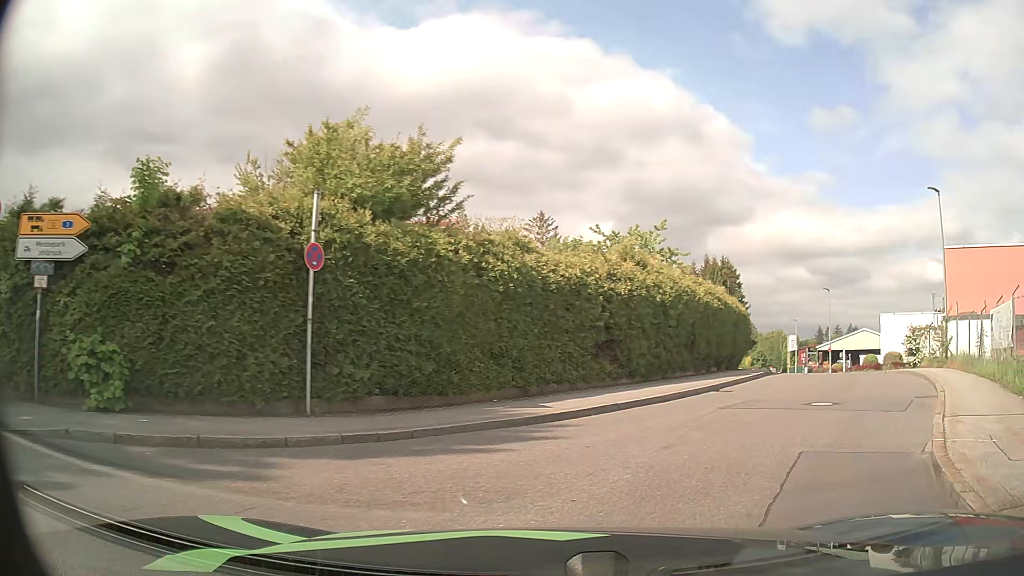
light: Day
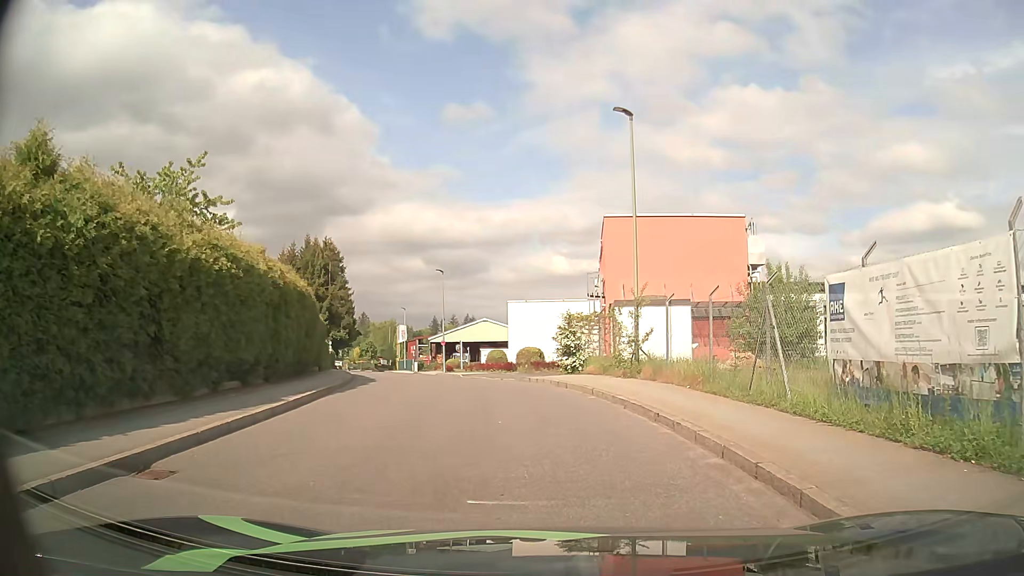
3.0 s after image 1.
(+4.0, +10.8) m; +34°
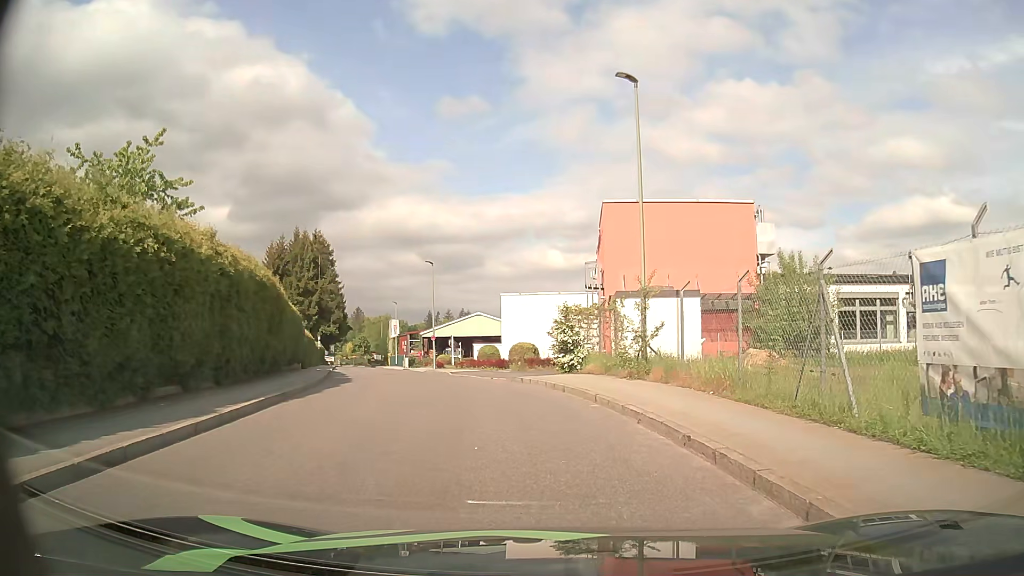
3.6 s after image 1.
(0.0, +2.6) m; 0°
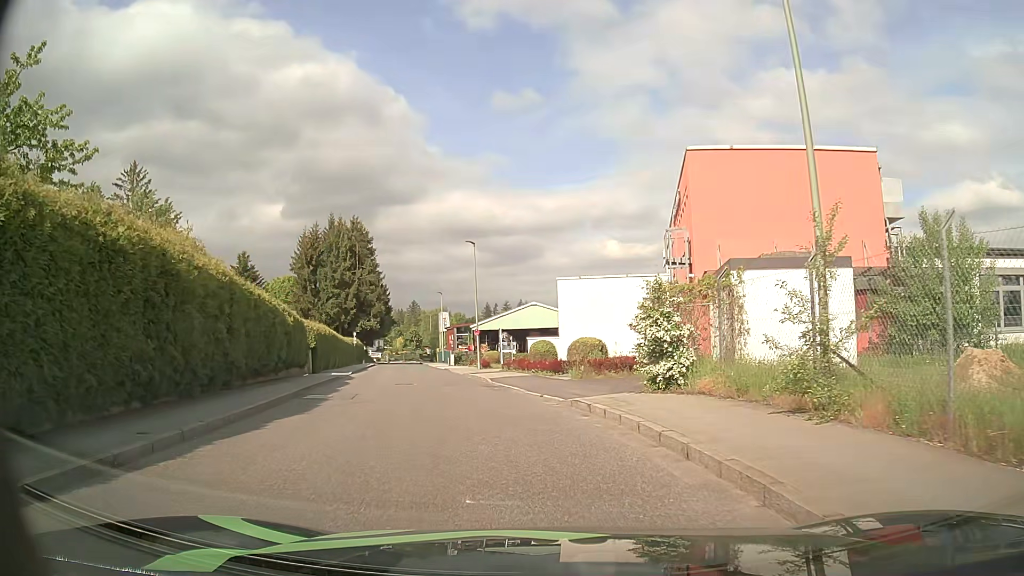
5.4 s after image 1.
(-0.3, +8.7) m; -5°
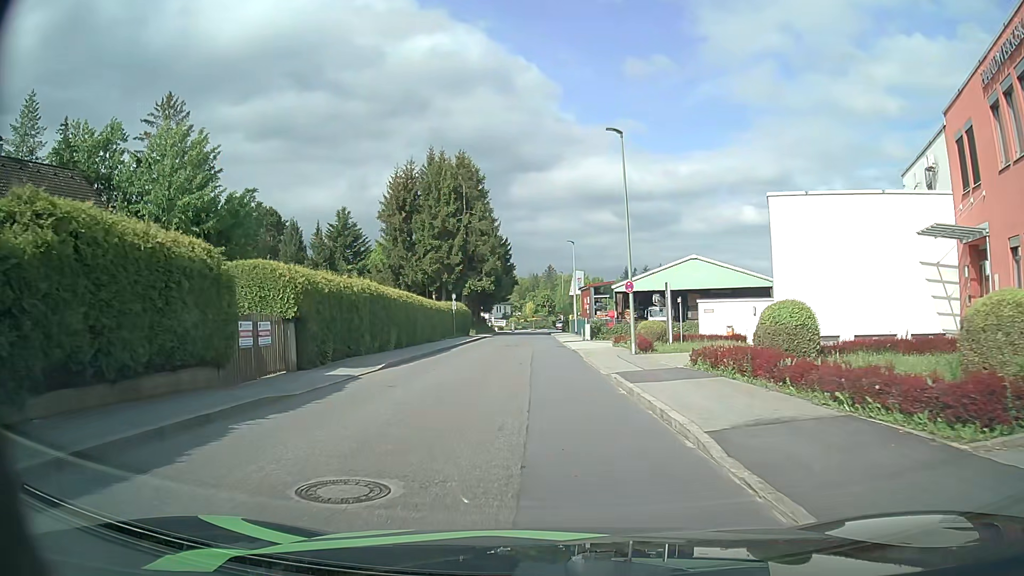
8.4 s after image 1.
(-2.2, +19.4) m; -12°
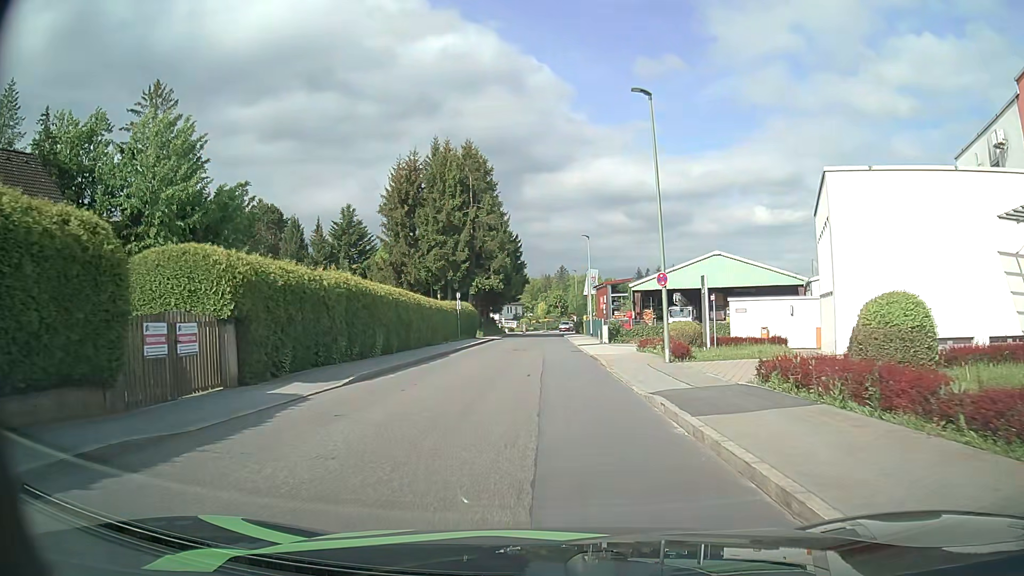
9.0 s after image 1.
(0.0, +4.5) m; -2°
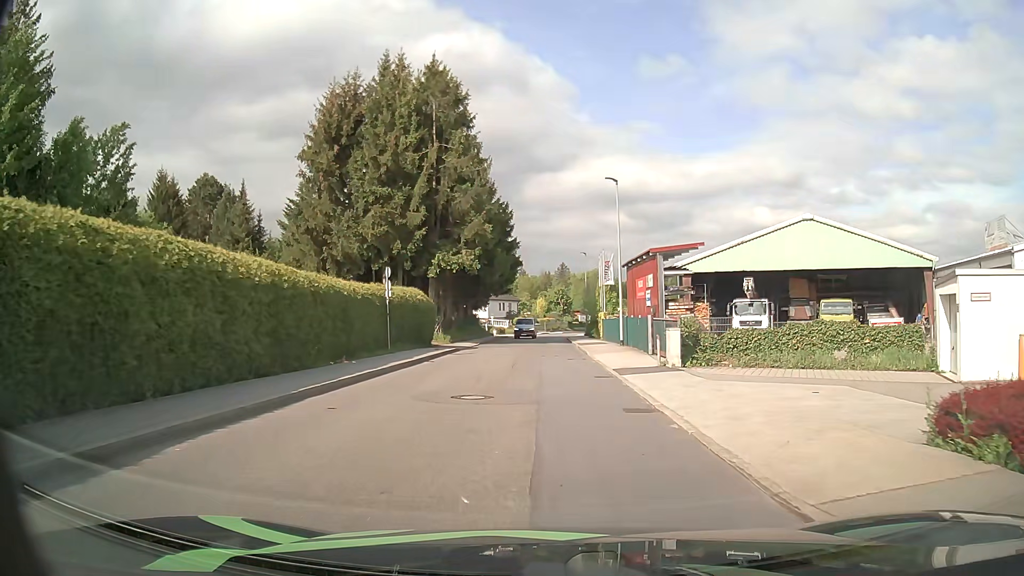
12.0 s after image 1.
(+0.2, +21.9) m; 0°
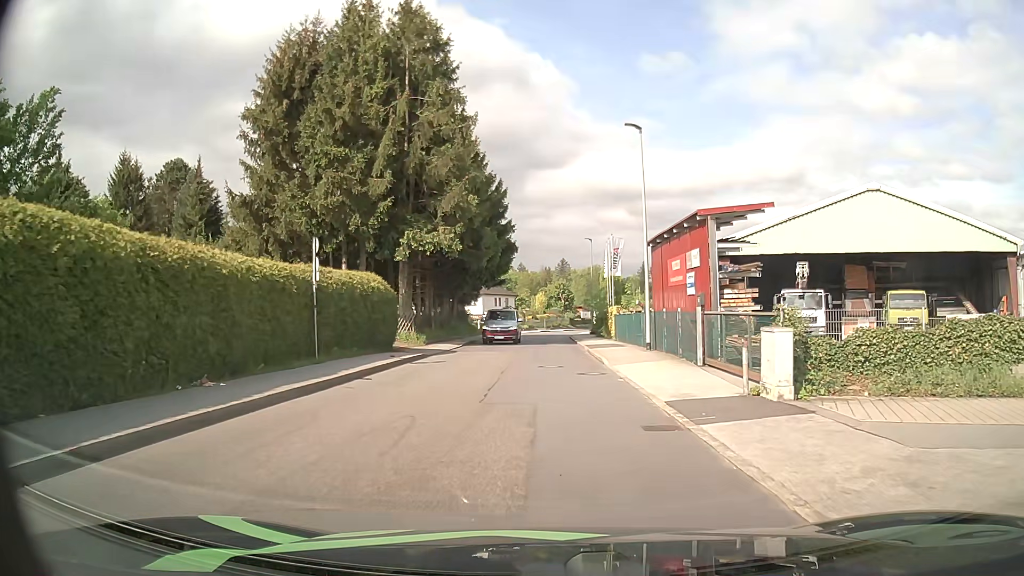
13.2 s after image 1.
(+0.1, +8.7) m; +1°
(0, +10) (0, +20) (0, +30) (0, +40) (0, +50) (0, +60) (0, +70) (+2, +80) (+4, +90) (+6, +99) m
